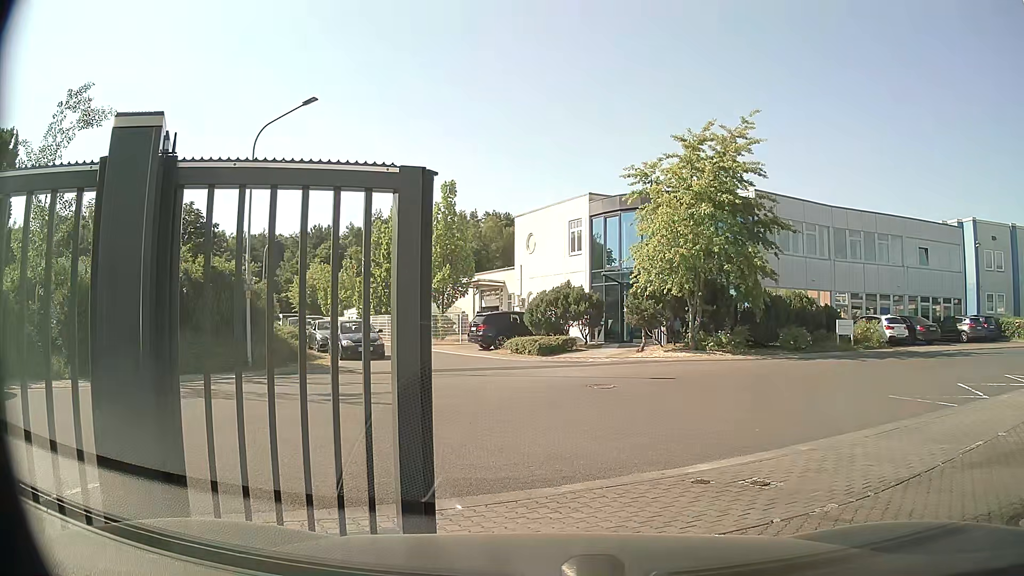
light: Day
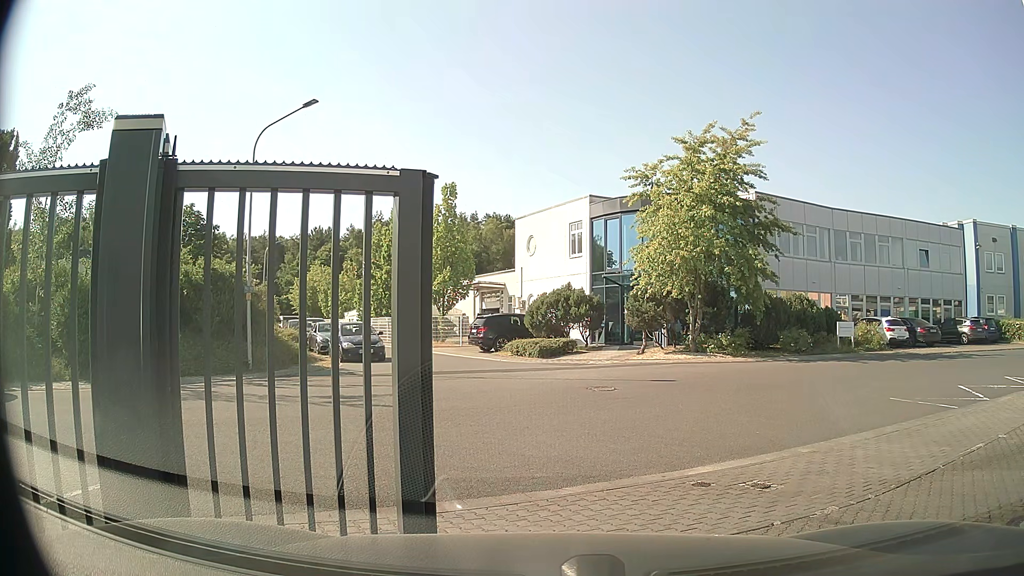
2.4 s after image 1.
(0.0, +0.1) m; 0°
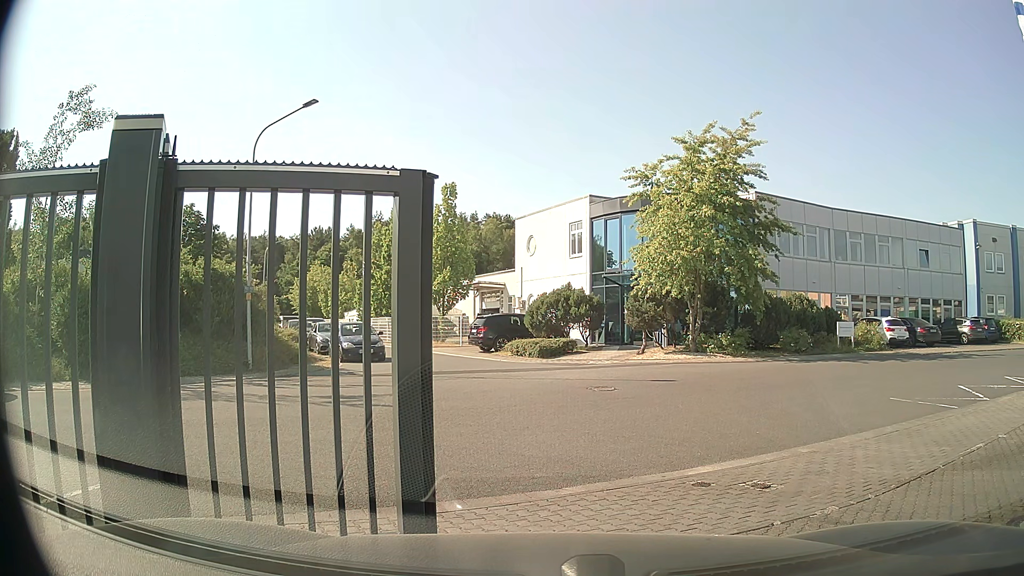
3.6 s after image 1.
(0.0, 0.0) m; 0°
